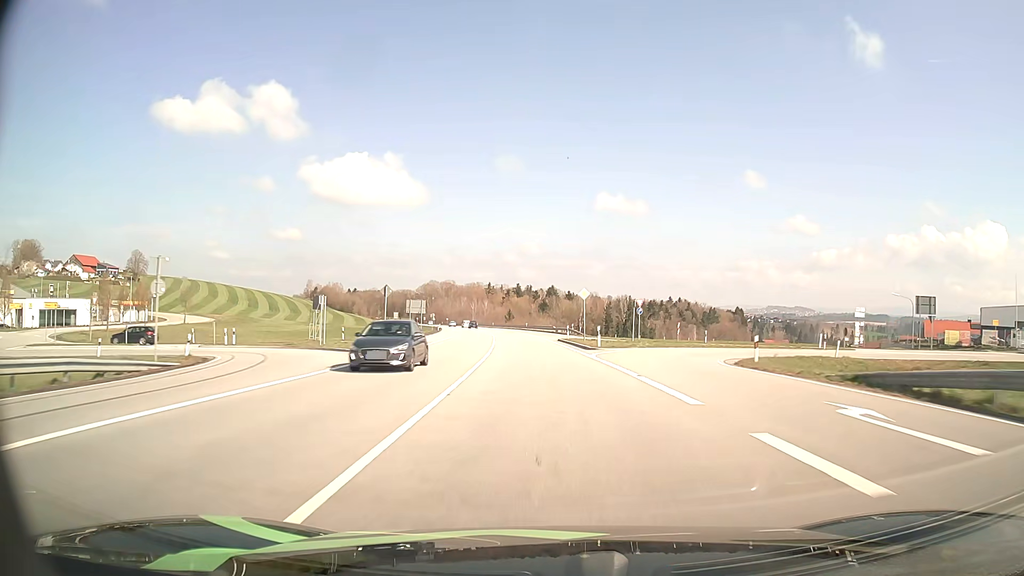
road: primary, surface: asphalt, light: Day
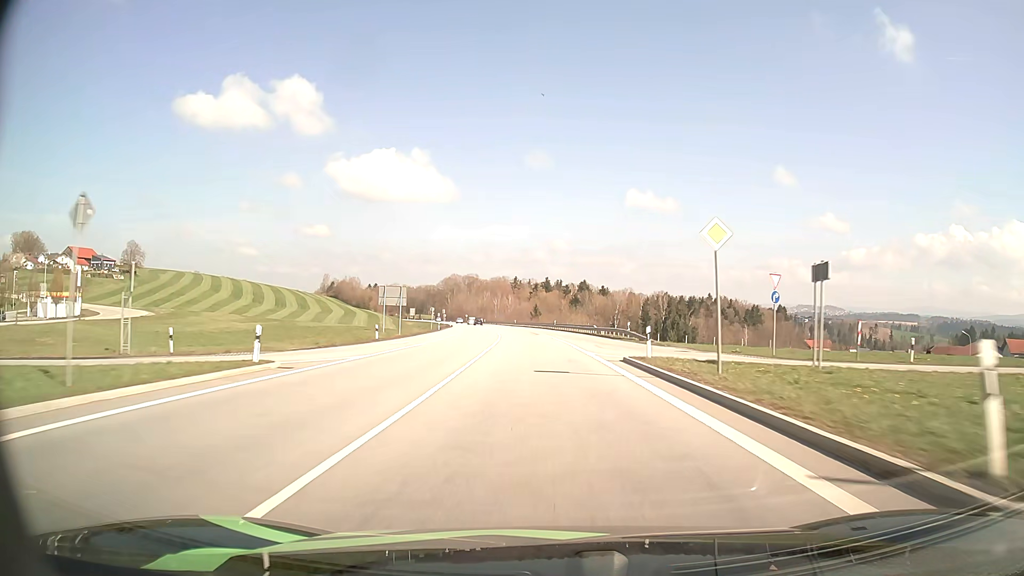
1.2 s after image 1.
(-0.8, +30.3) m; -3°
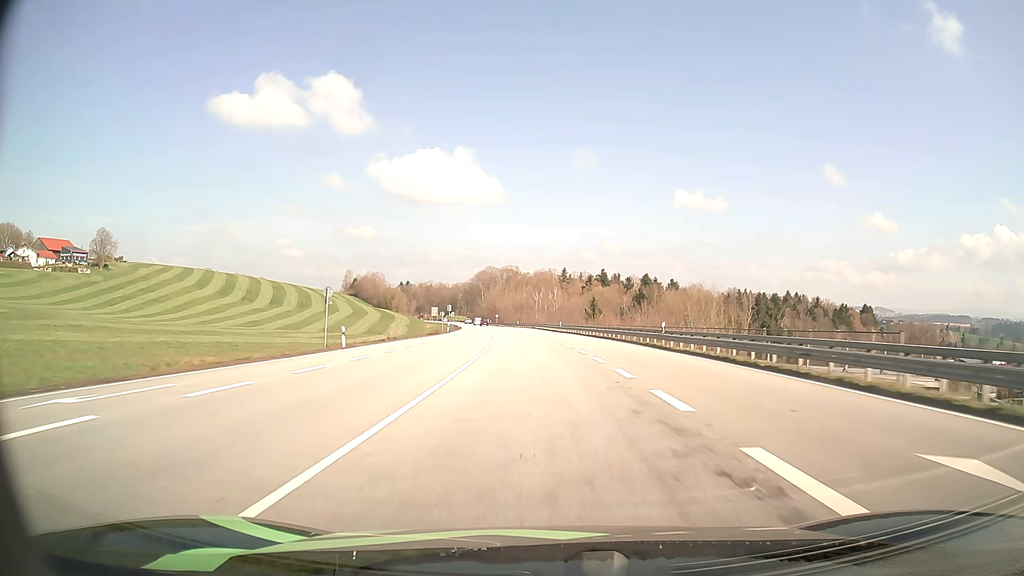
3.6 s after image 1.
(-2.4, +62.0) m; -4°
(0, +10) (0, +20) (-1, +30) (-1, +40) (-2, +50) (-2, +60) (-3, +70) (-4, +80) (-5, +90) (-6, +100) m
